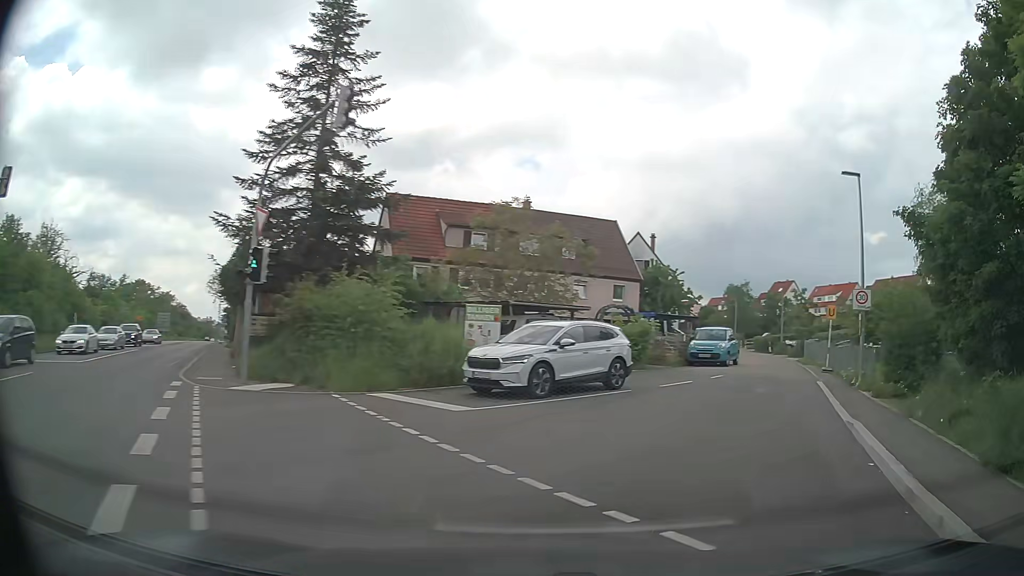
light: Day
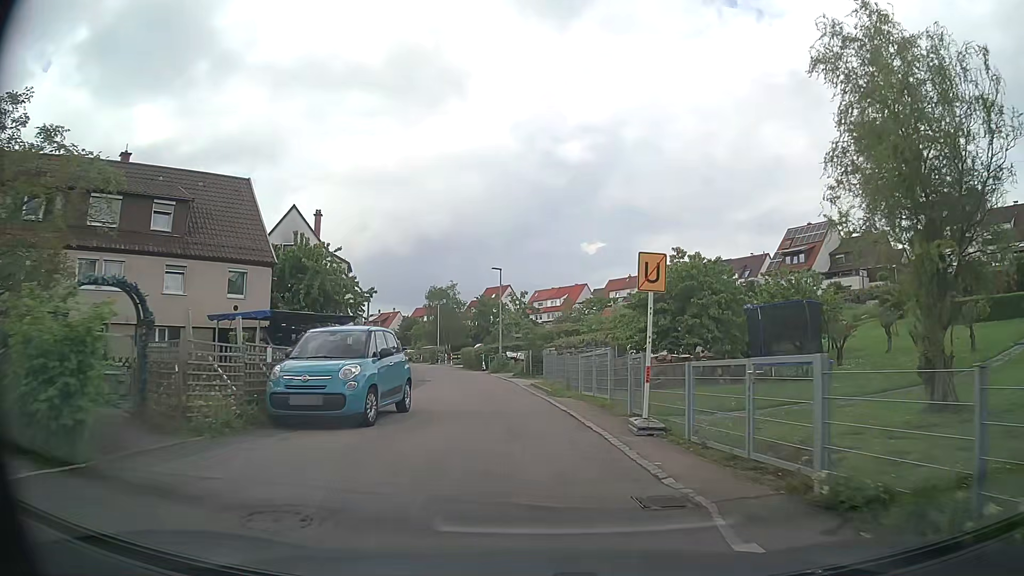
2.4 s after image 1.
(+5.7, +16.6) m; +26°
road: residential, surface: asphalt
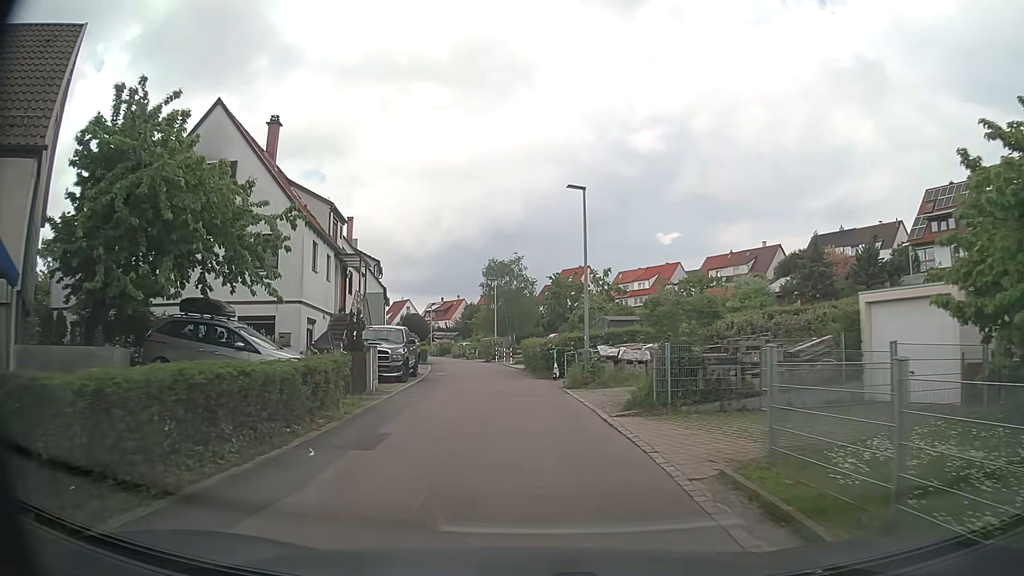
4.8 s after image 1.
(-1.1, +18.9) m; -7°
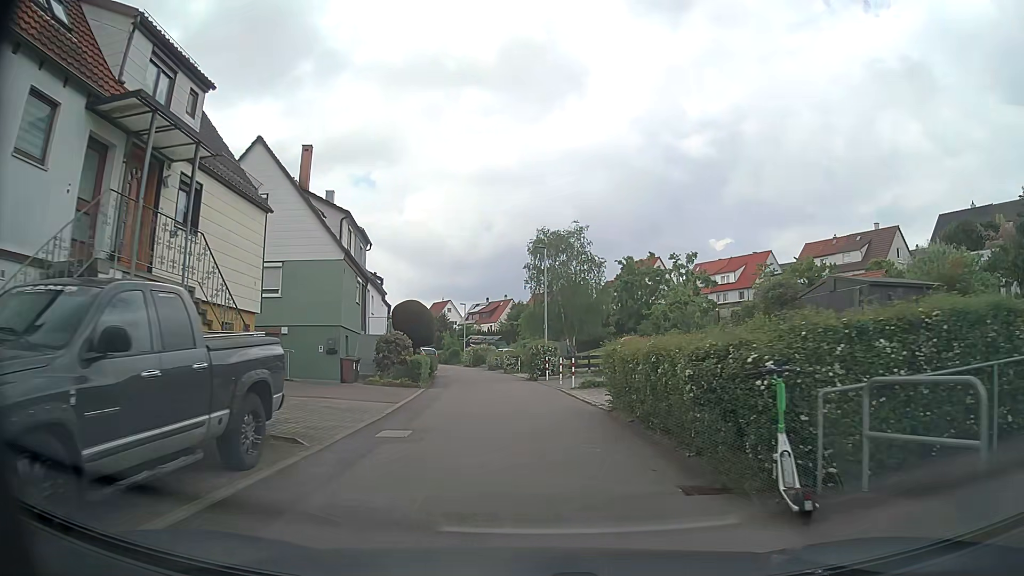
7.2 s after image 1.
(-0.7, +19.2) m; -5°
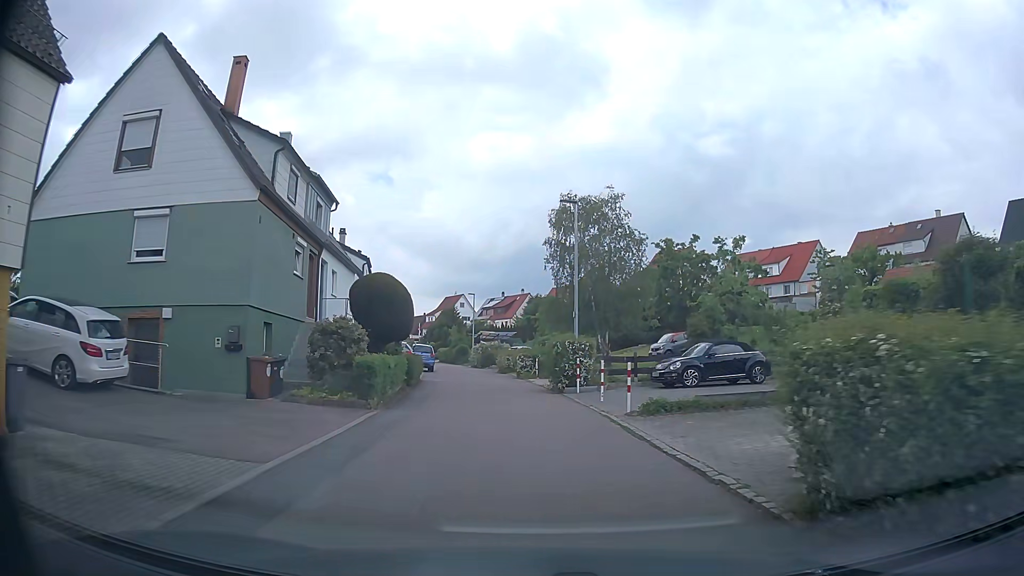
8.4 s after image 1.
(0.0, +9.5) m; -1°
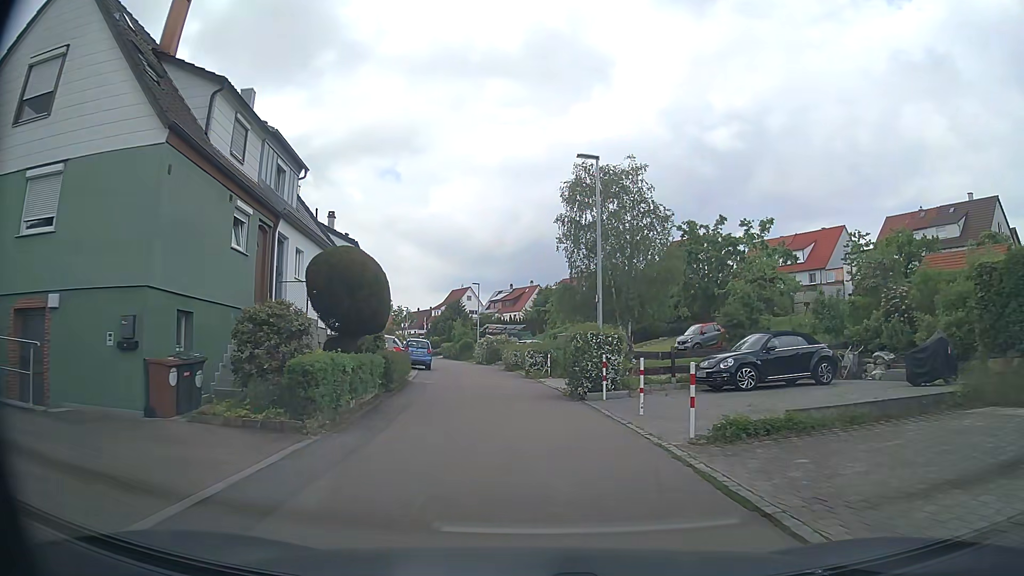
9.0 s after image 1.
(0.0, +4.7) m; -1°
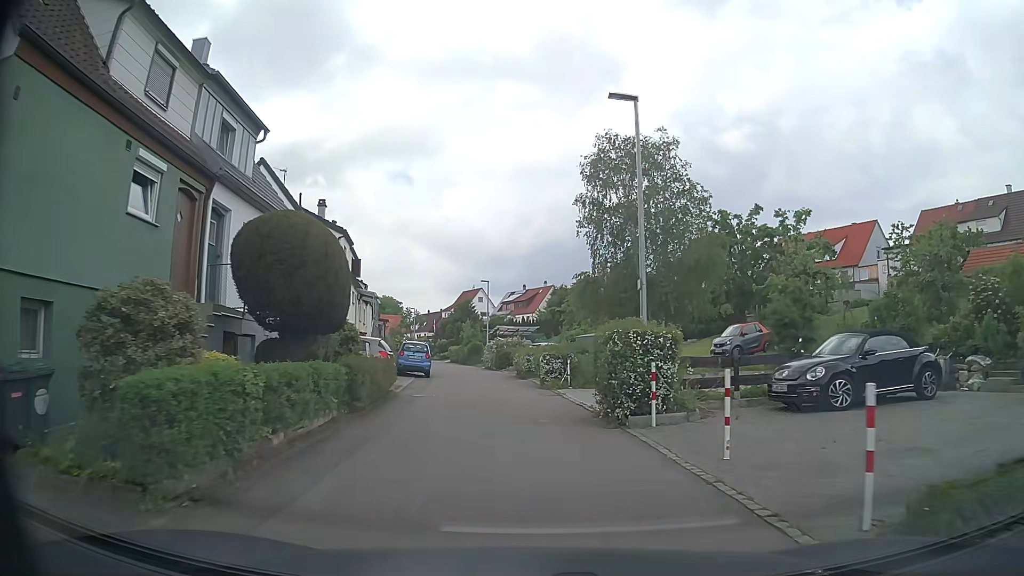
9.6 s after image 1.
(0.0, +4.7) m; -1°
